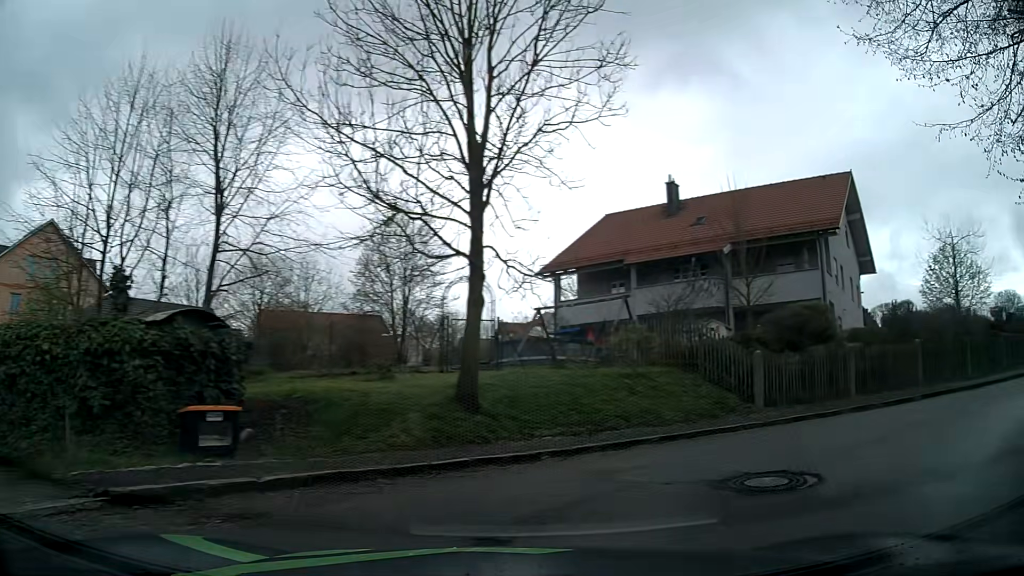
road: residential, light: Day
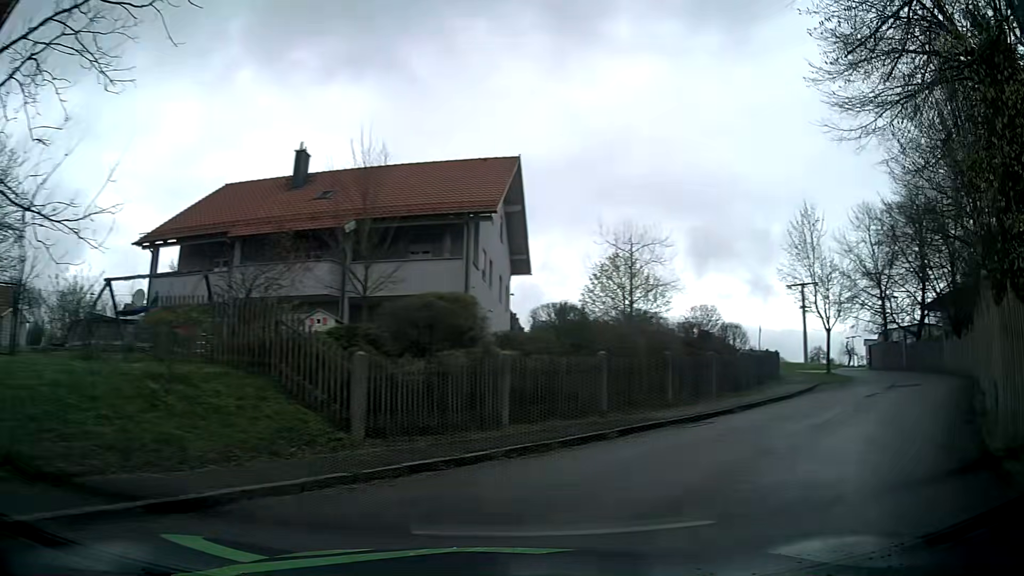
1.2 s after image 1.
(+1.5, +5.4) m; +32°
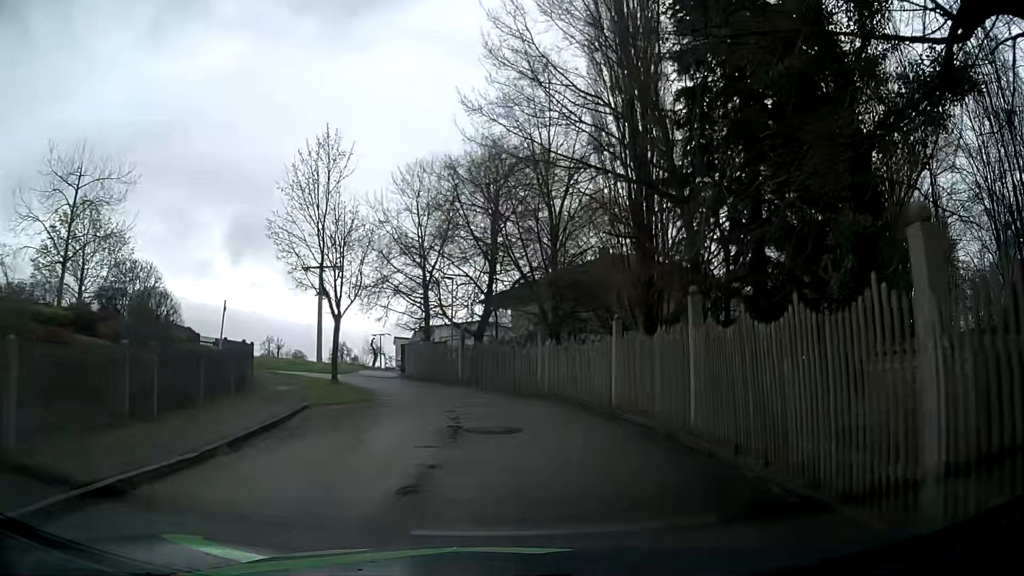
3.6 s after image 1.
(+5.8, +12.0) m; +43°
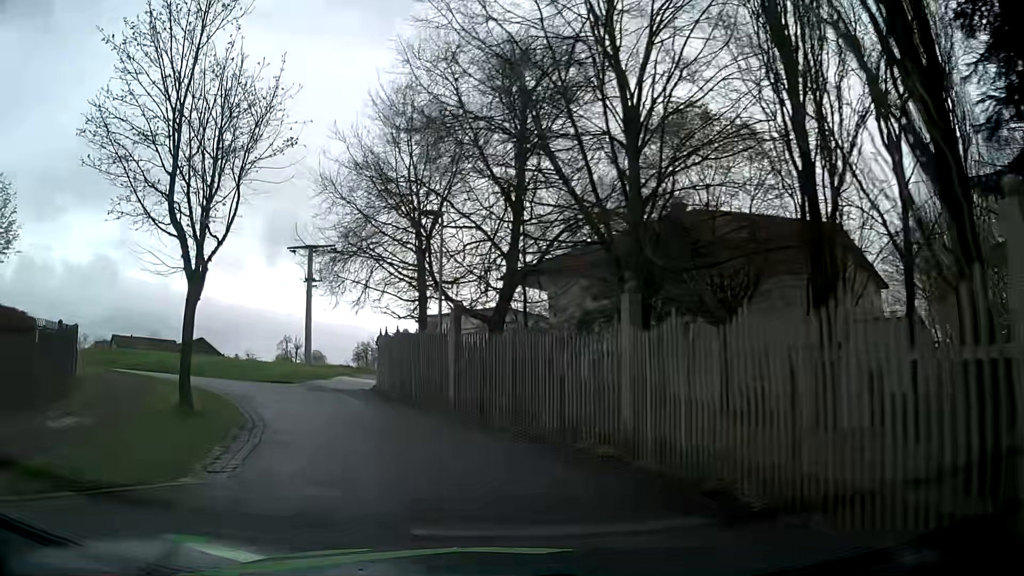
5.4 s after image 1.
(+0.1, +13.1) m; -2°
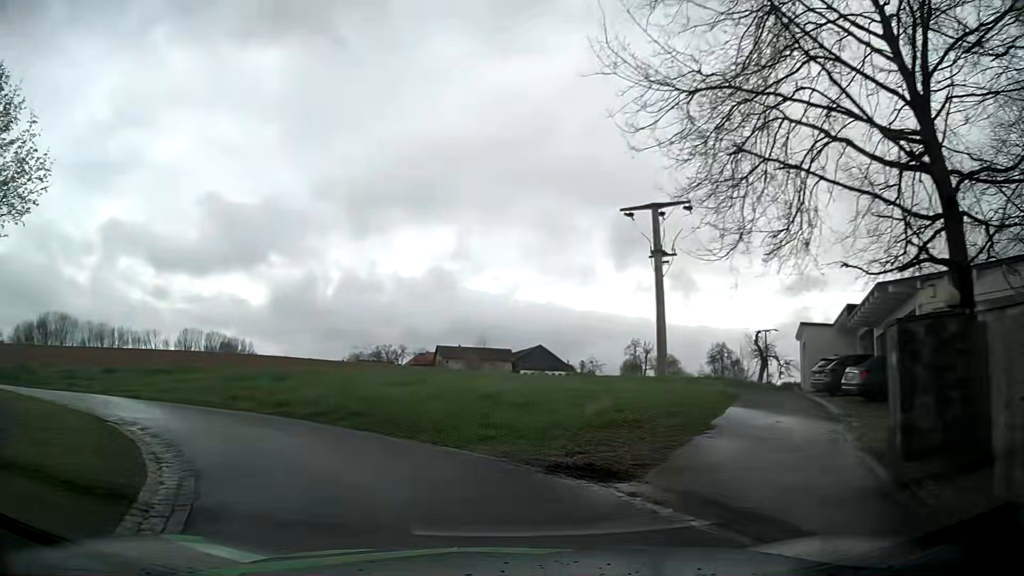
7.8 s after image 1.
(-4.2, +16.5) m; -30°
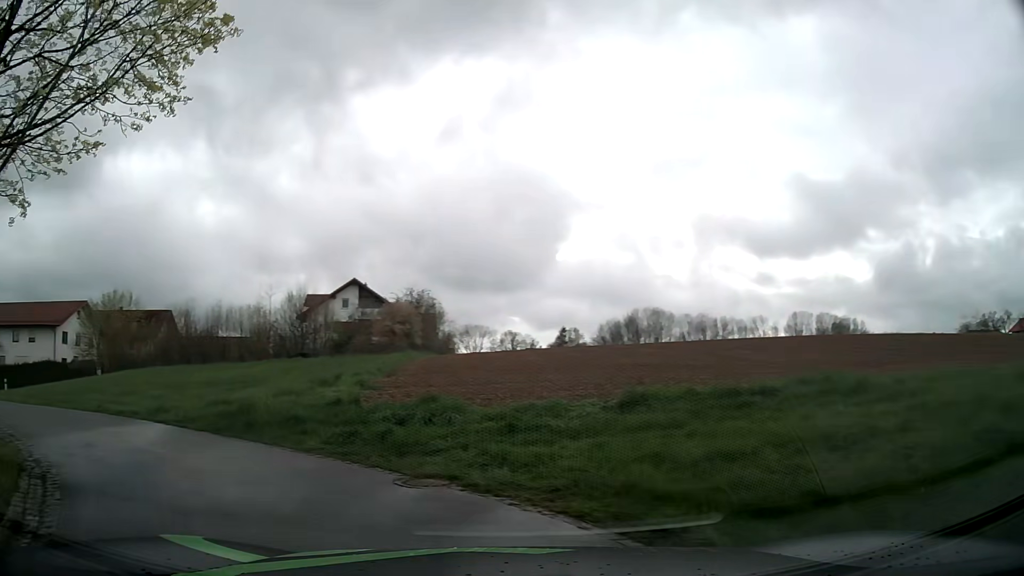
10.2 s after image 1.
(-5.1, +12.7) m; -51°
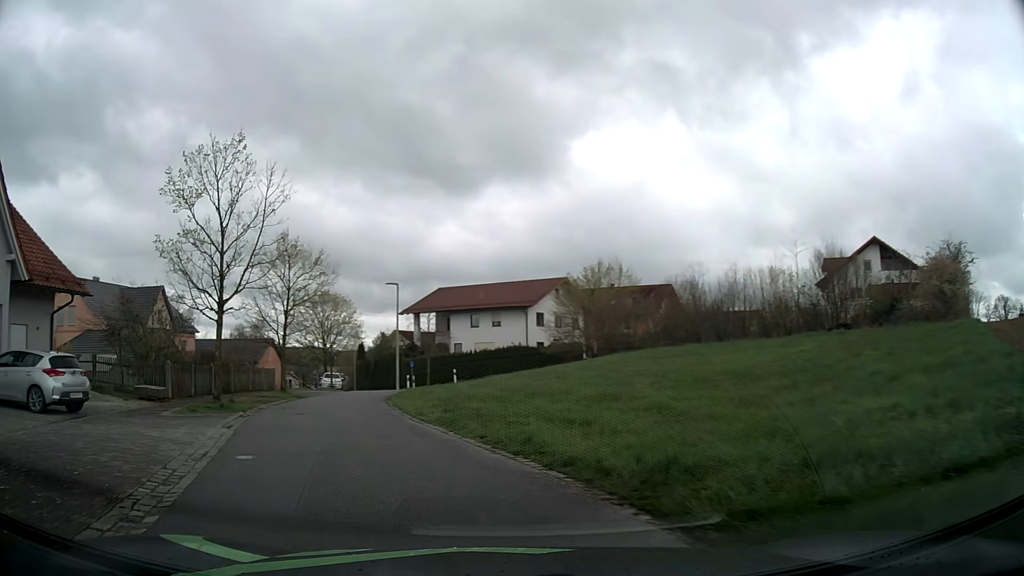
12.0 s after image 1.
(-3.9, +9.3) m; -42°
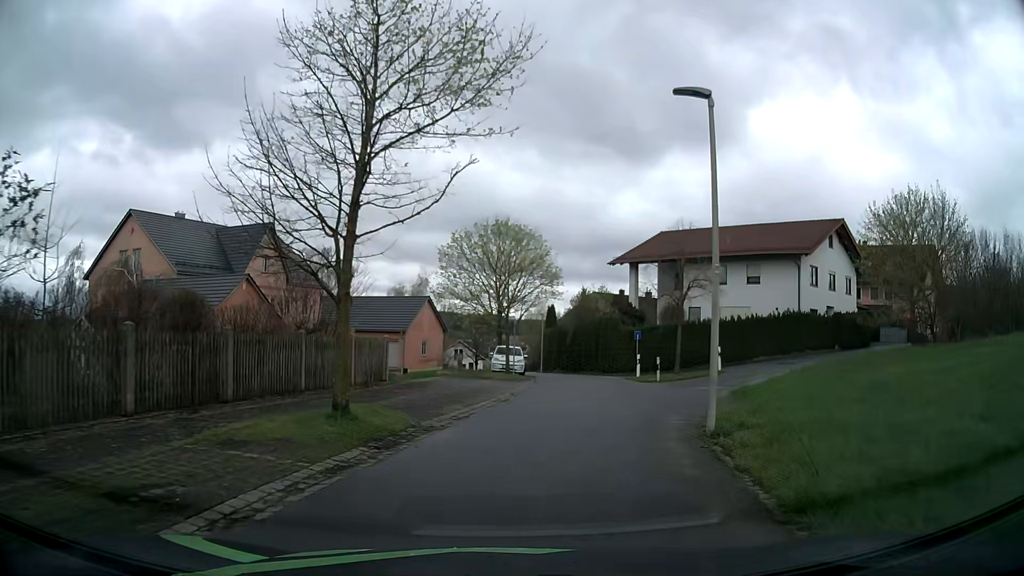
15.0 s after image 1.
(-5.7, +20.8) m; -18°
(+1, +10) (+4, +19) (+10, +27) (+17, +34) (+25, +40) (+33, +46) (+41, +52) (+50, +58) (+58, +63) (+66, +68) m
